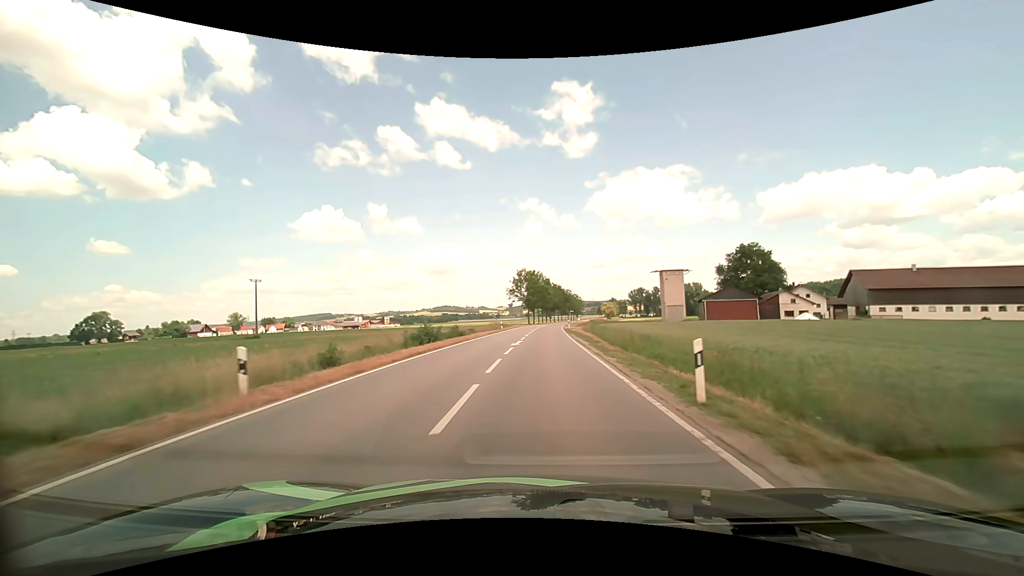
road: tertiary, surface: asphalt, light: Day
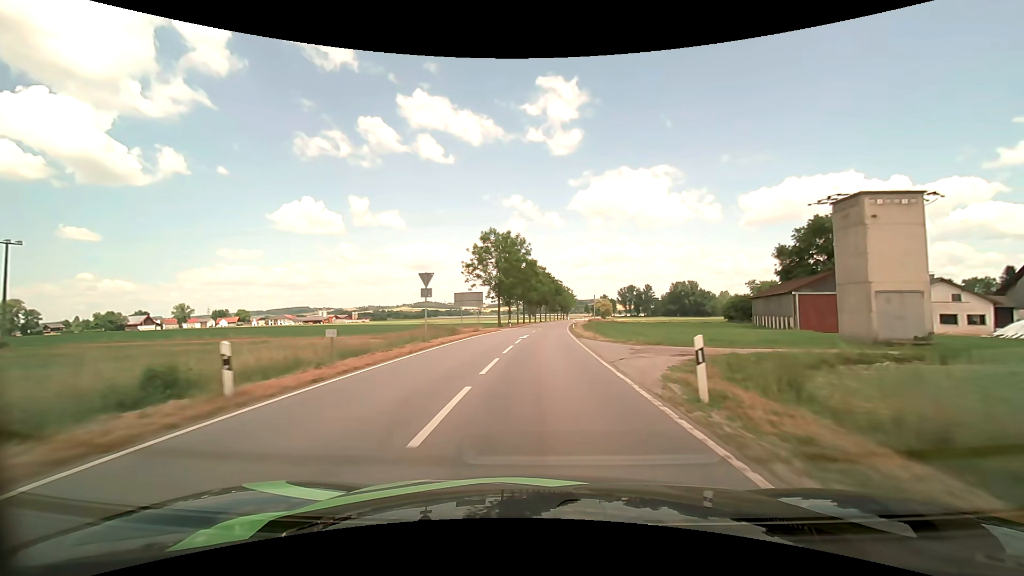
(+0.6, +49.6) m; +2°
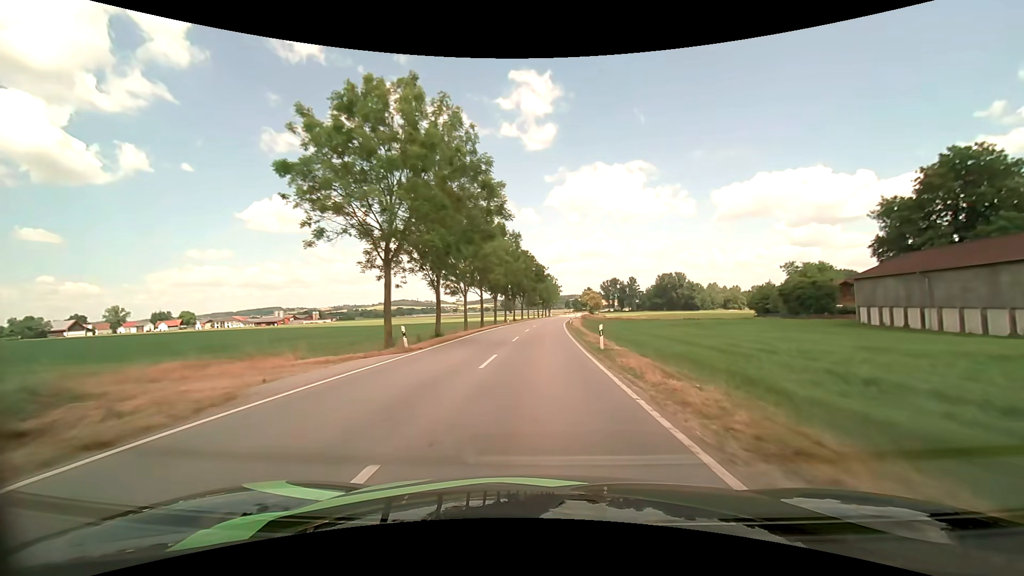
(+1.0, +41.4) m; +2°
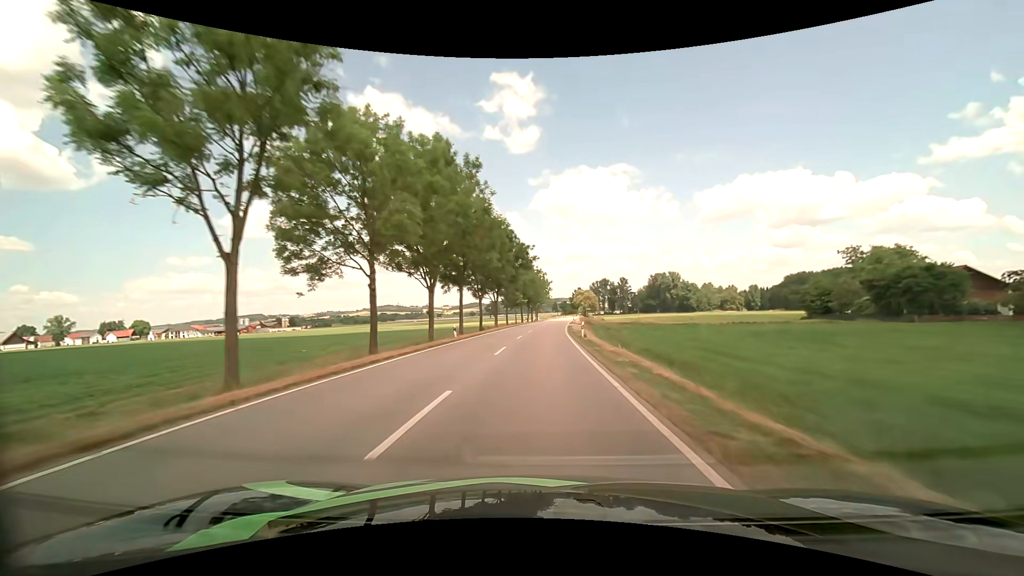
(+0.5, +32.2) m; +2°
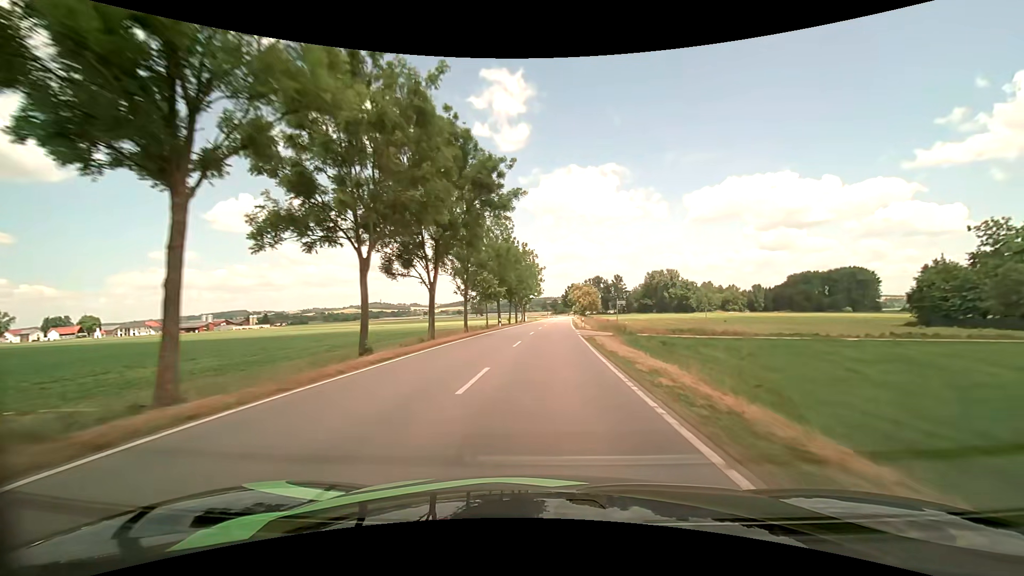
(+0.2, +33.0) m; +1°
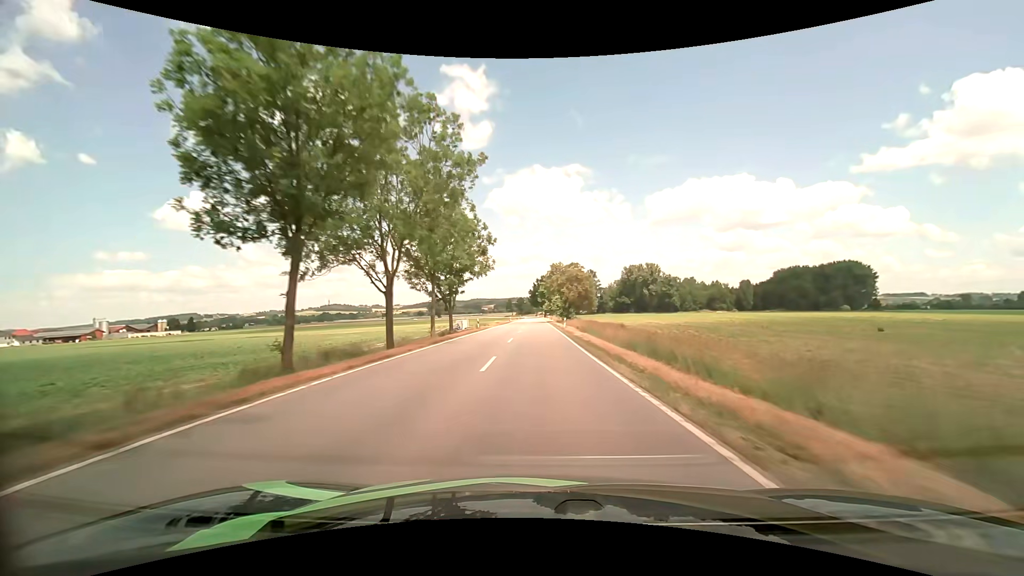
(+1.9, +57.6) m; +4°
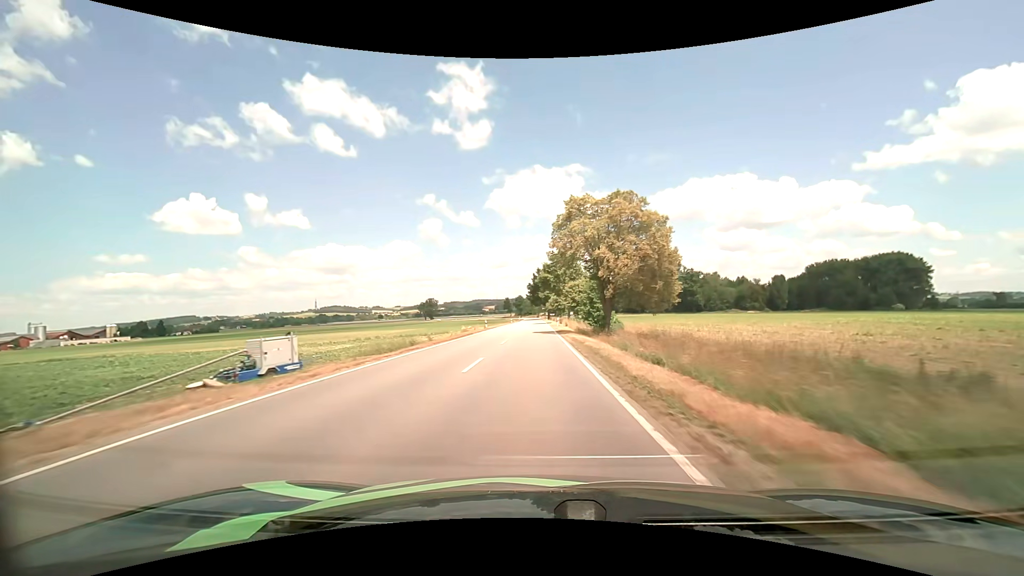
(+0.2, +48.6) m; -1°
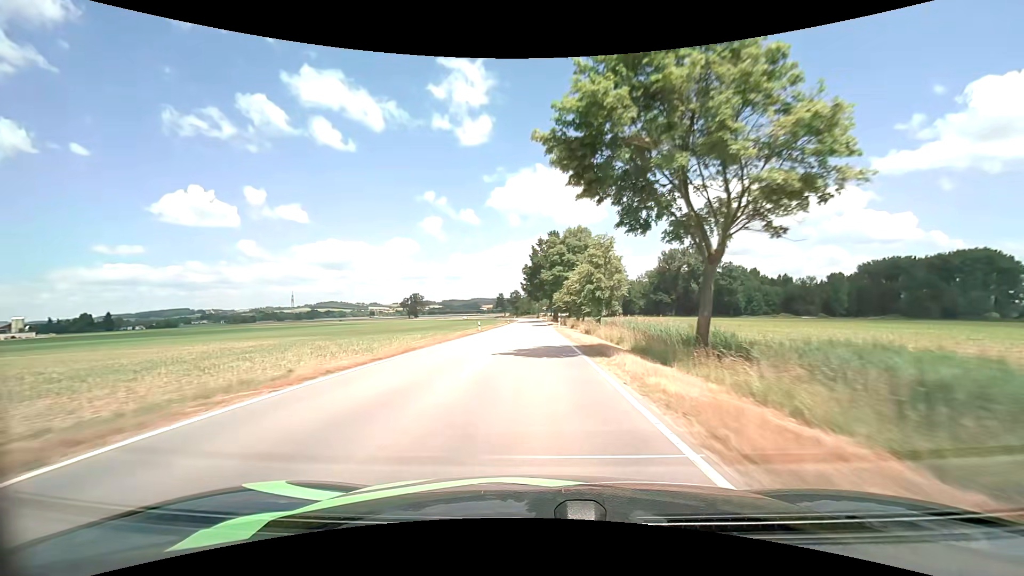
(-0.1, +61.4) m; 0°
(0, +10) (0, +20) (0, +30) (0, +40) (0, +50) (0, +60) (0, +70) (0, +80) (-1, +90) (-1, +100) m
